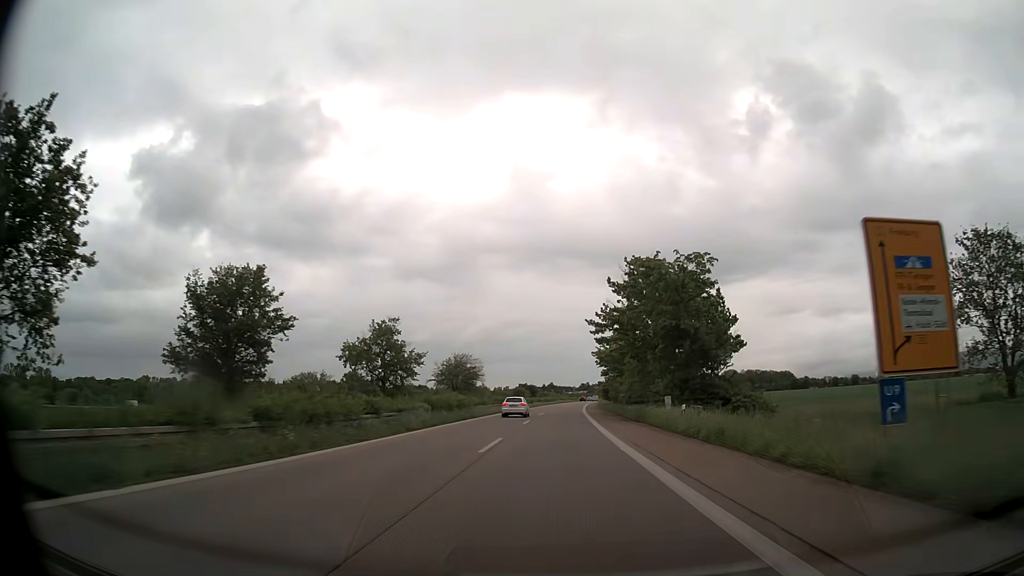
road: trunk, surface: asphalt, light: Day
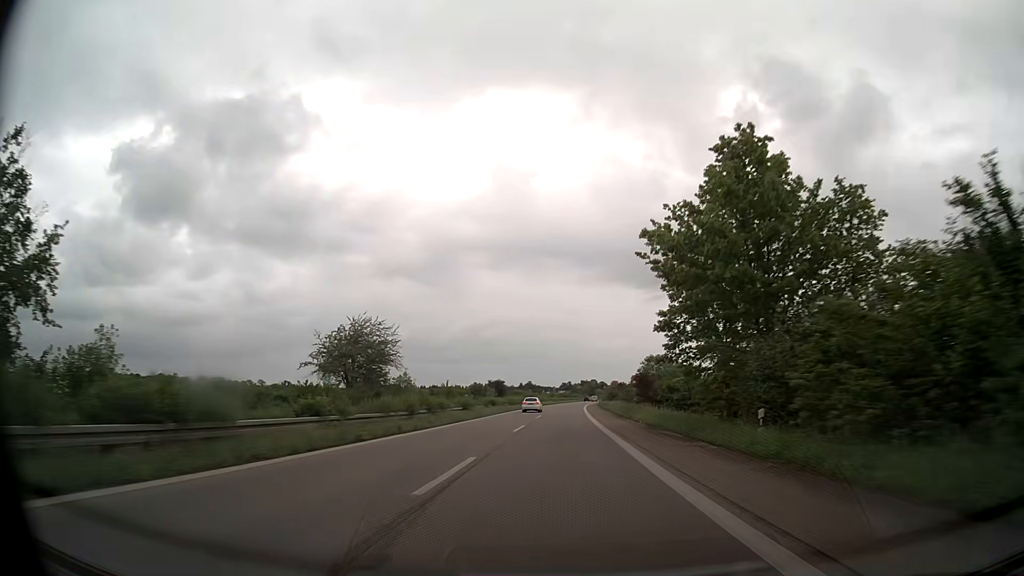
(+0.8, +61.9) m; +2°
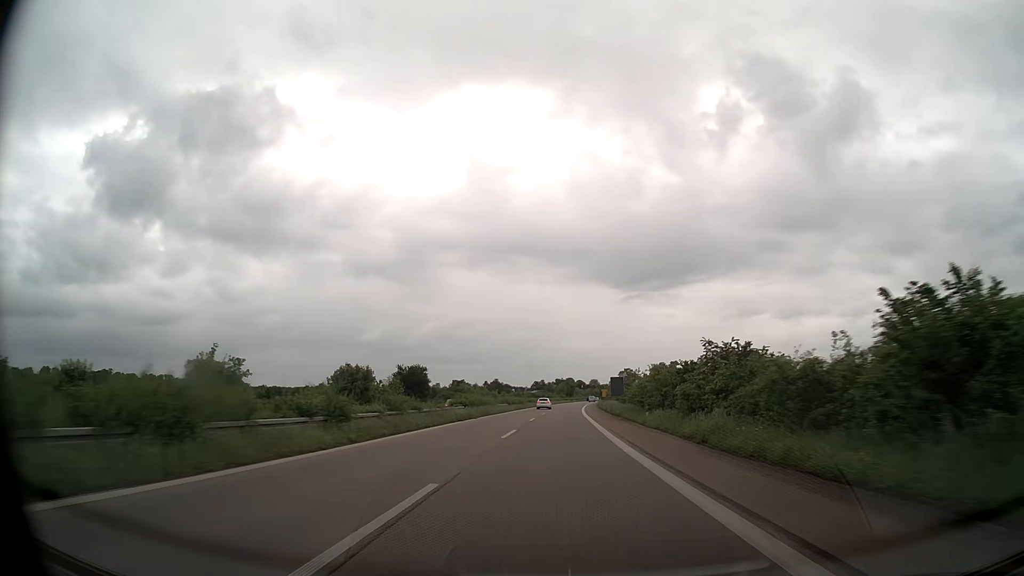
(+1.6, +77.3) m; +2°
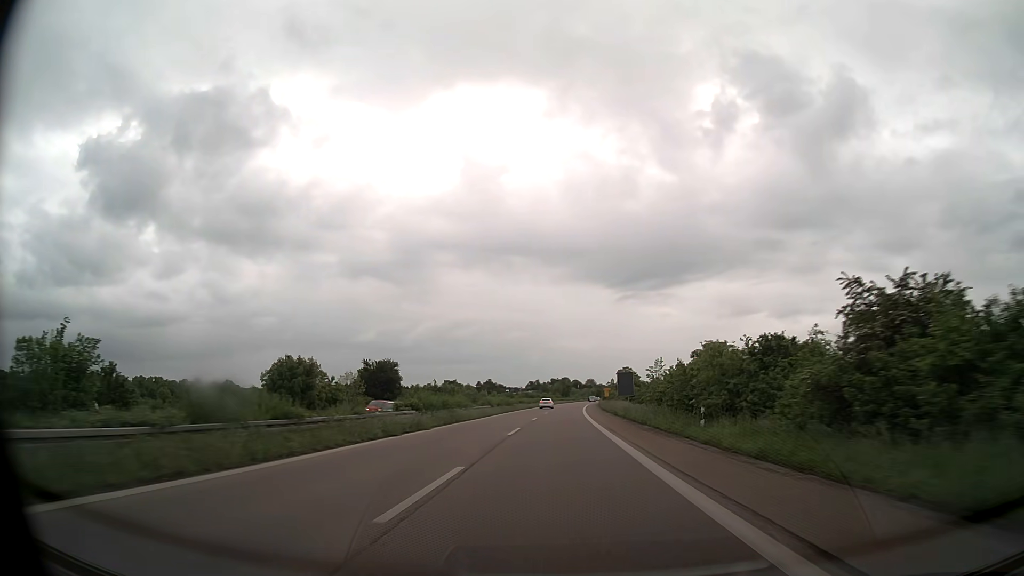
(+0.1, +15.5) m; 0°
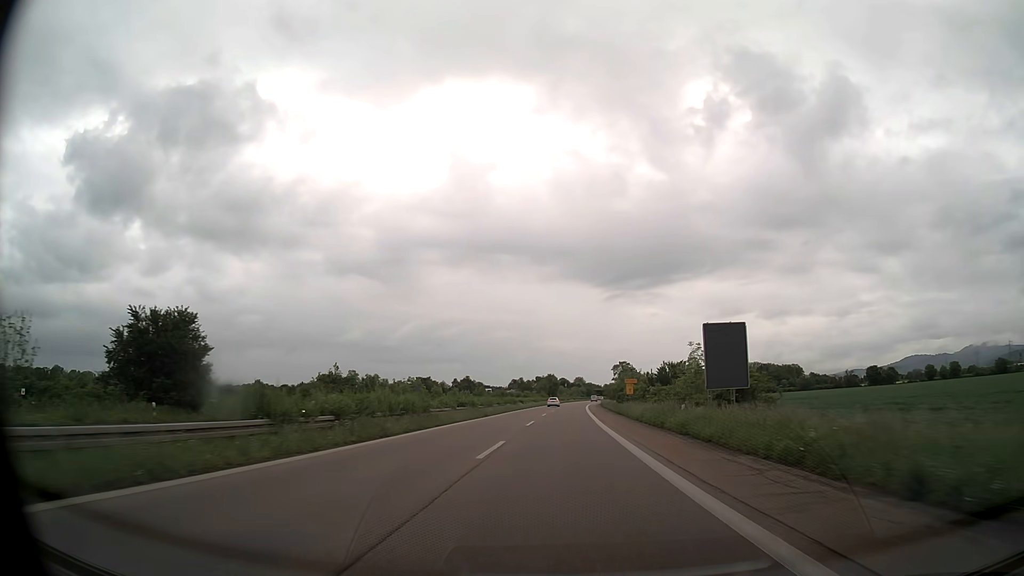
(+0.4, +46.4) m; +1°
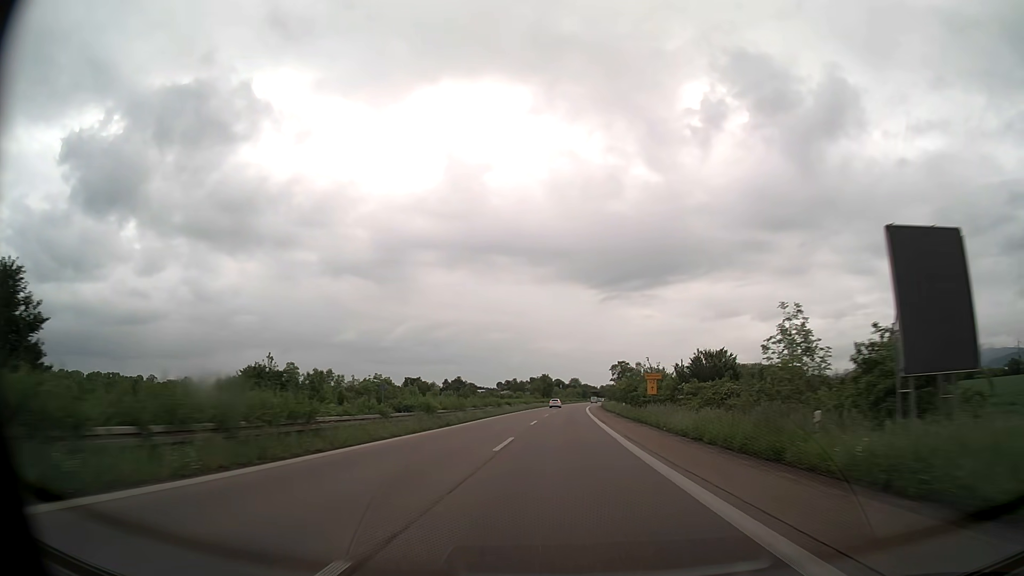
(+0.1, +15.5) m; 0°
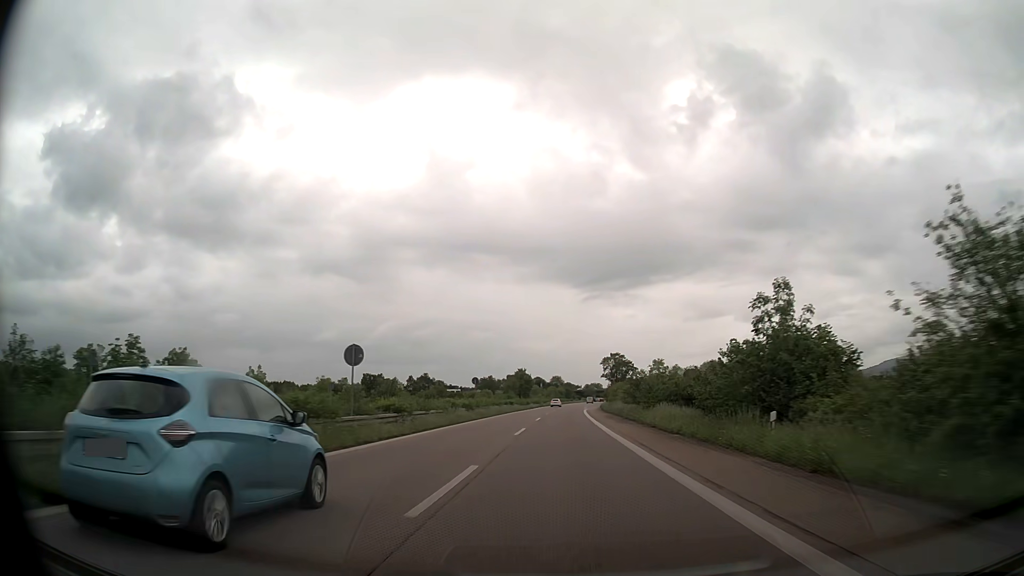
(+0.7, +46.4) m; +2°
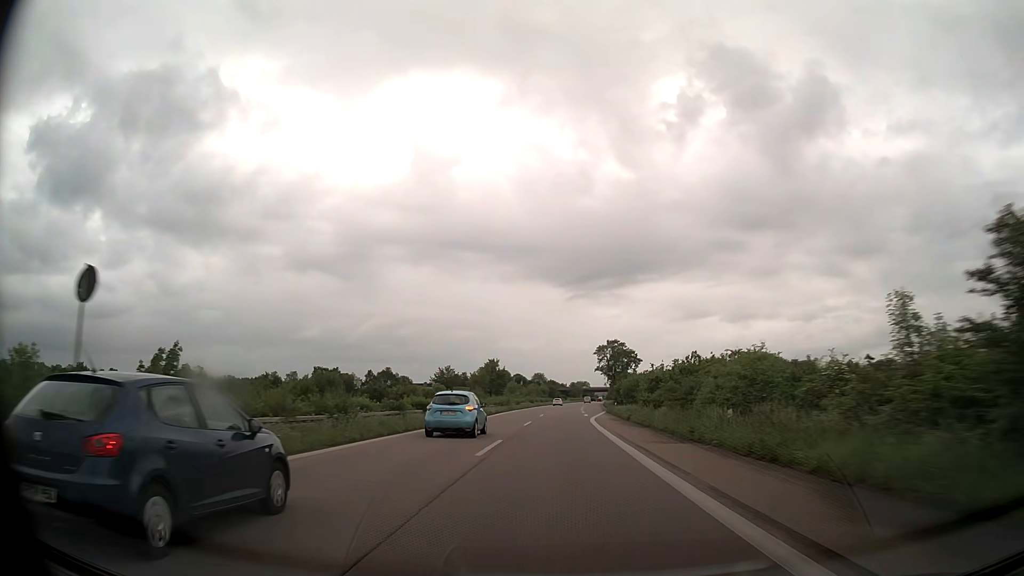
(+0.6, +46.5) m; +1°
(0, +10) (0, +20) (0, +30) (0, +40) (+1, +50) (+1, +60) (+1, +70) (+1, +80) (+2, +90) (+2, +100) m
